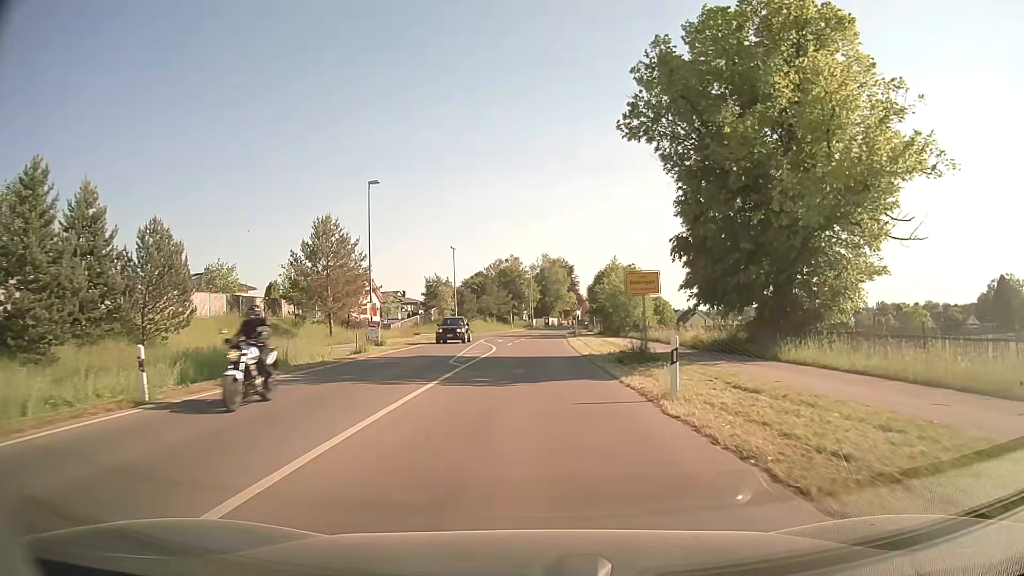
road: tertiary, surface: asphalt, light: Day
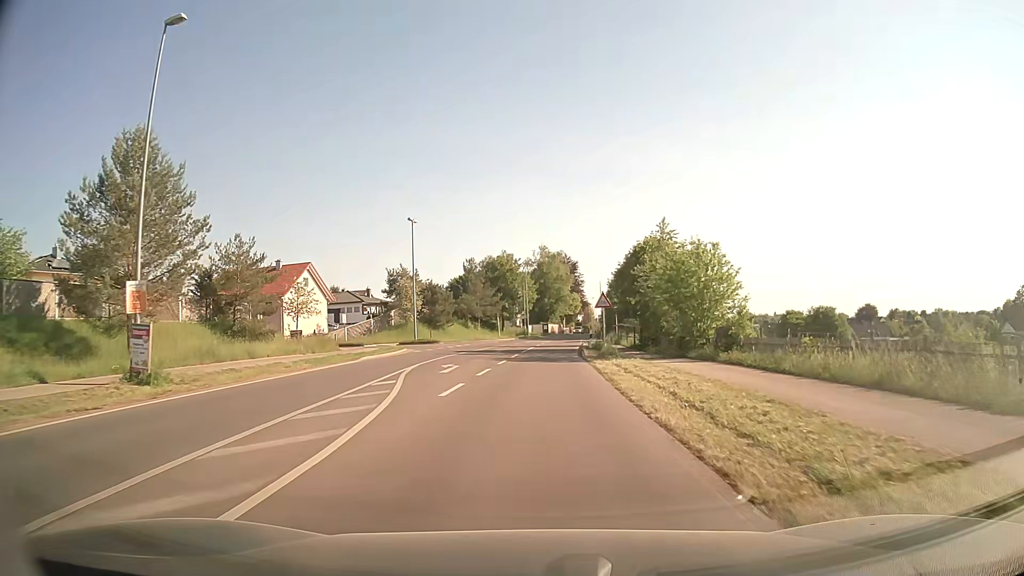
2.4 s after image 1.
(+0.2, +26.6) m; +1°
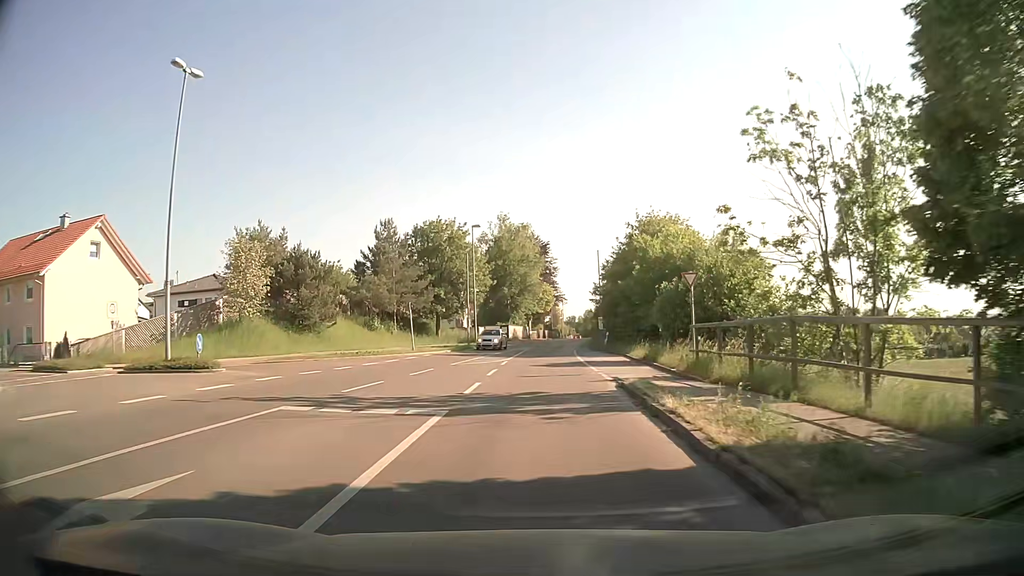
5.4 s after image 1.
(+0.4, +37.1) m; +2°
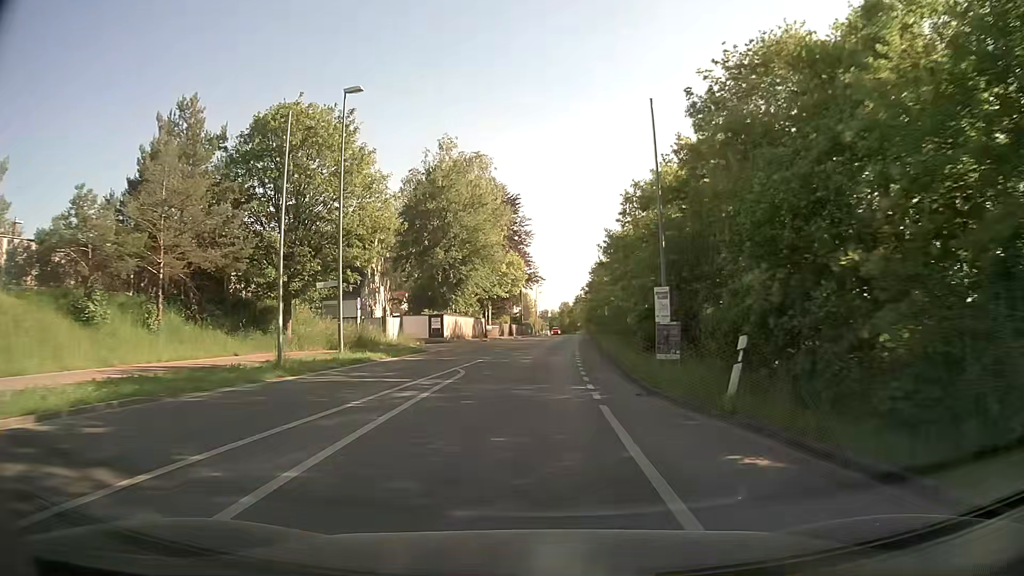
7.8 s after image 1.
(+1.2, +34.1) m; +3°
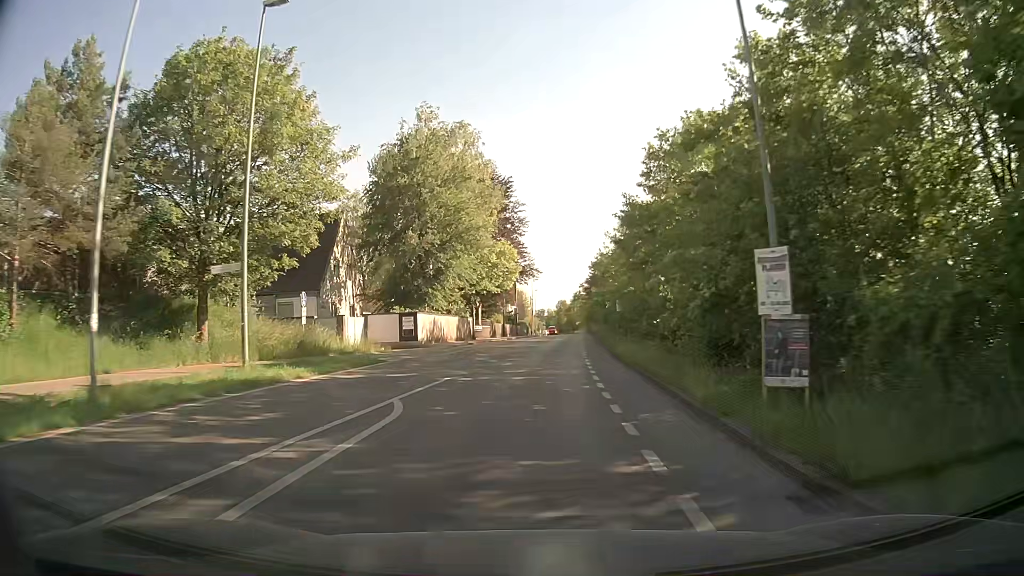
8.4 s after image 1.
(0.0, +8.3) m; +1°
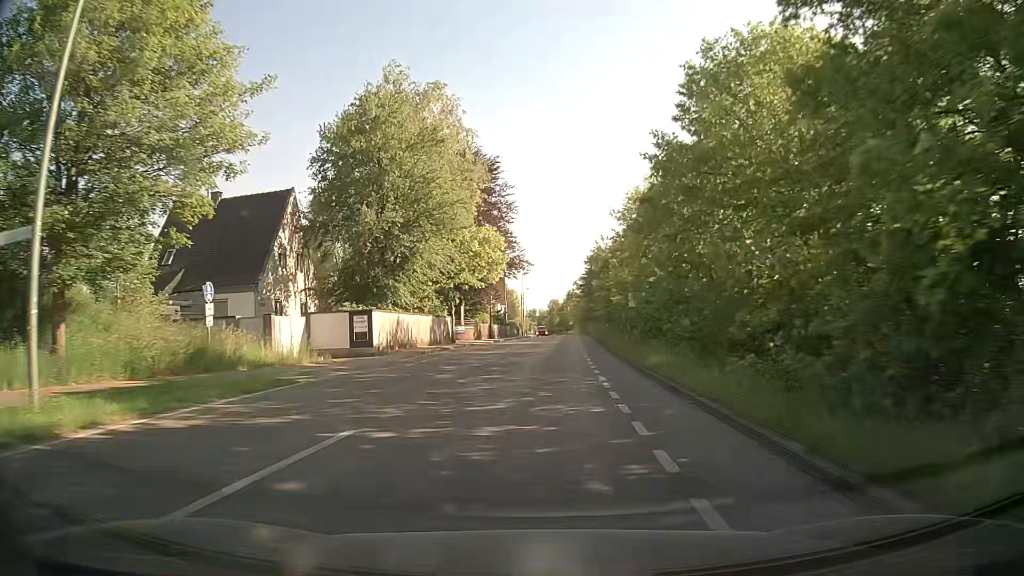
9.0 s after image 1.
(0.0, +8.0) m; +2°
